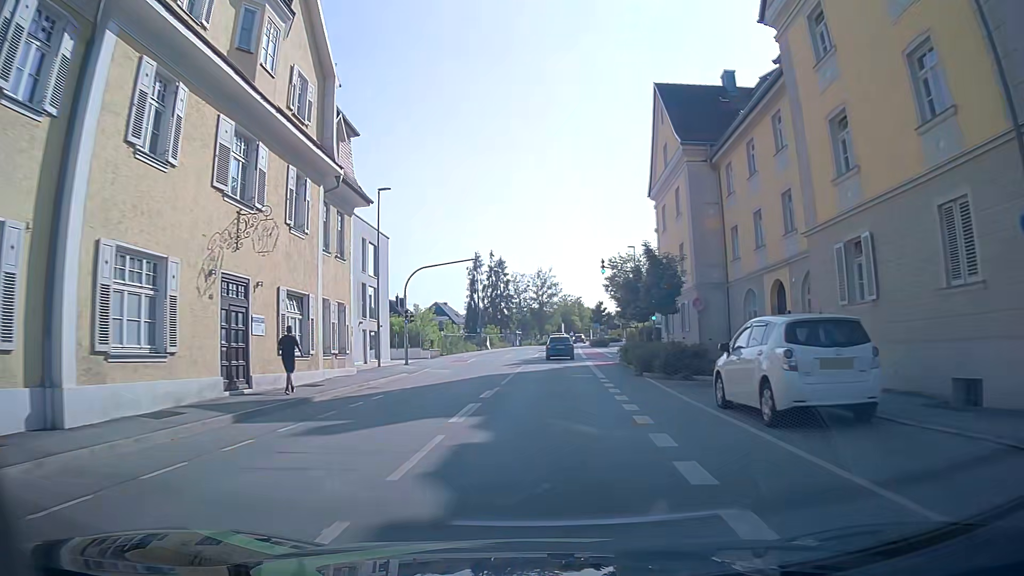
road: tertiary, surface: asphalt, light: Day
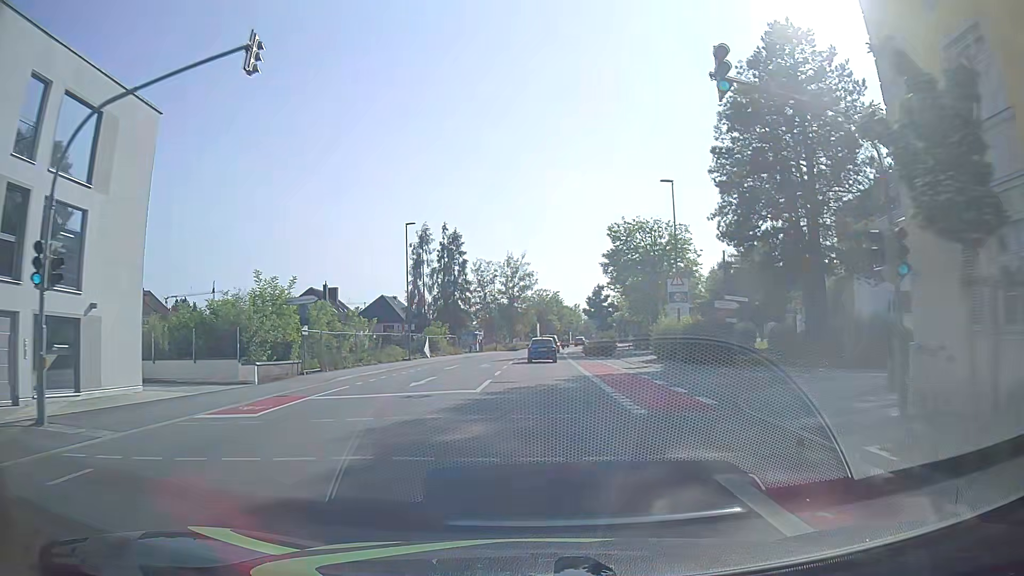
(+0.8, +30.7) m; +3°
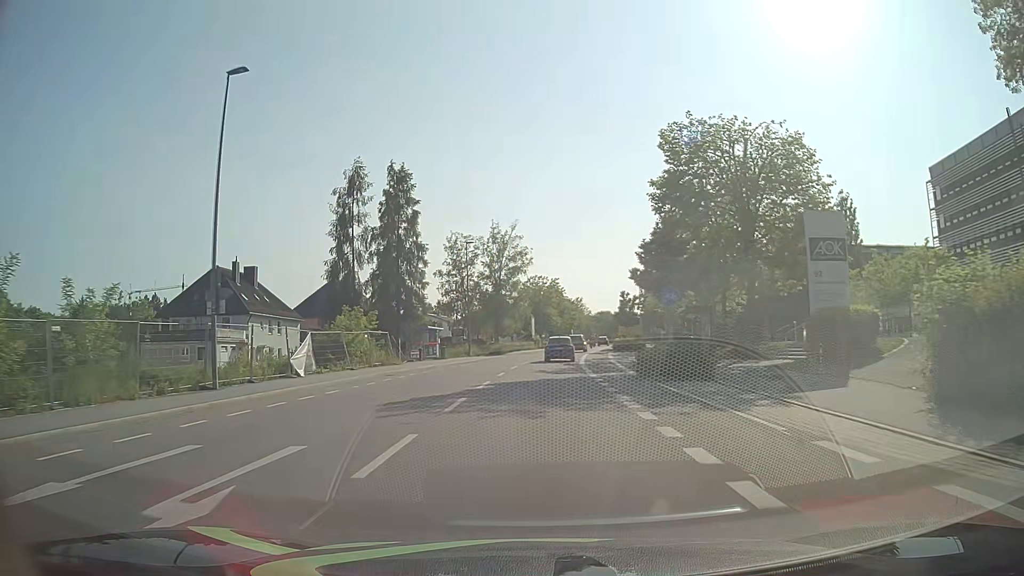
(+0.1, +30.8) m; 0°
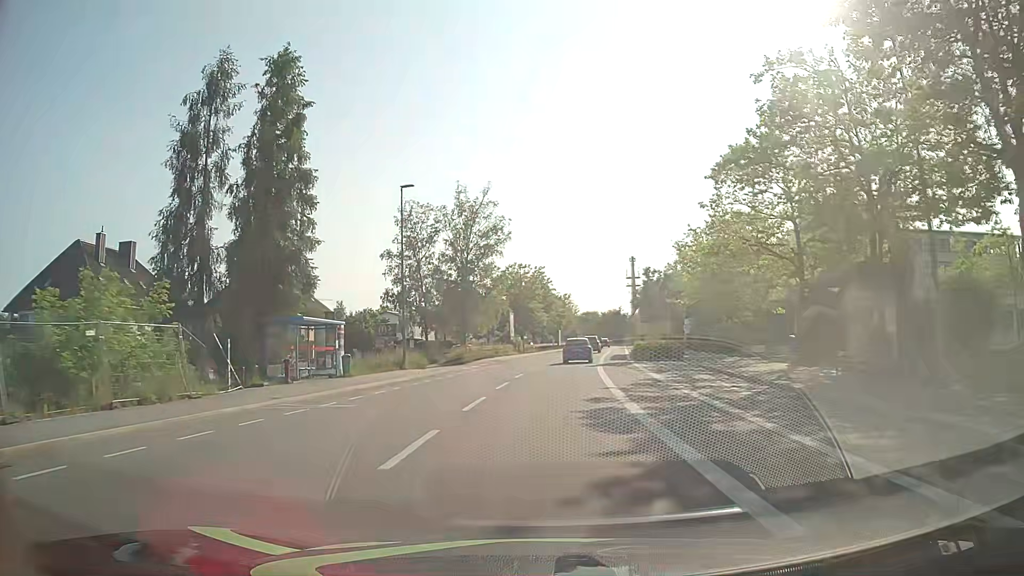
(+0.3, +23.3) m; +2°
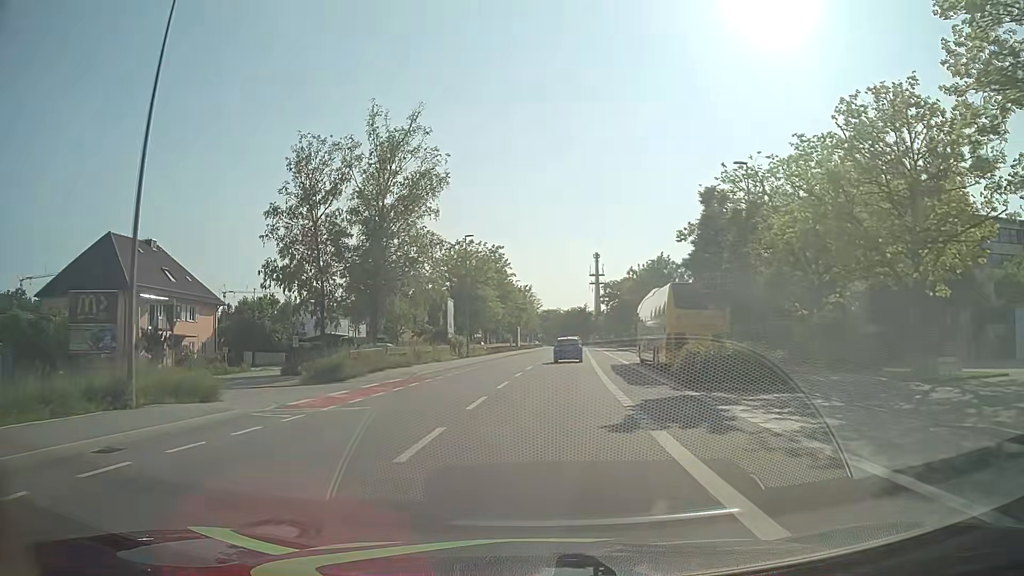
(+0.7, +23.3) m; +3°
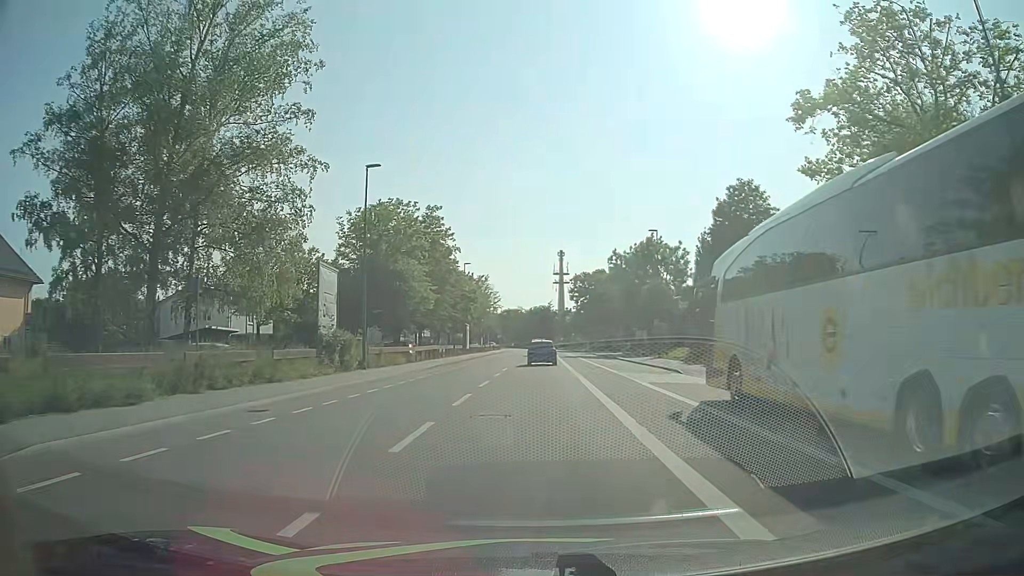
(+1.0, +23.3) m; +4°
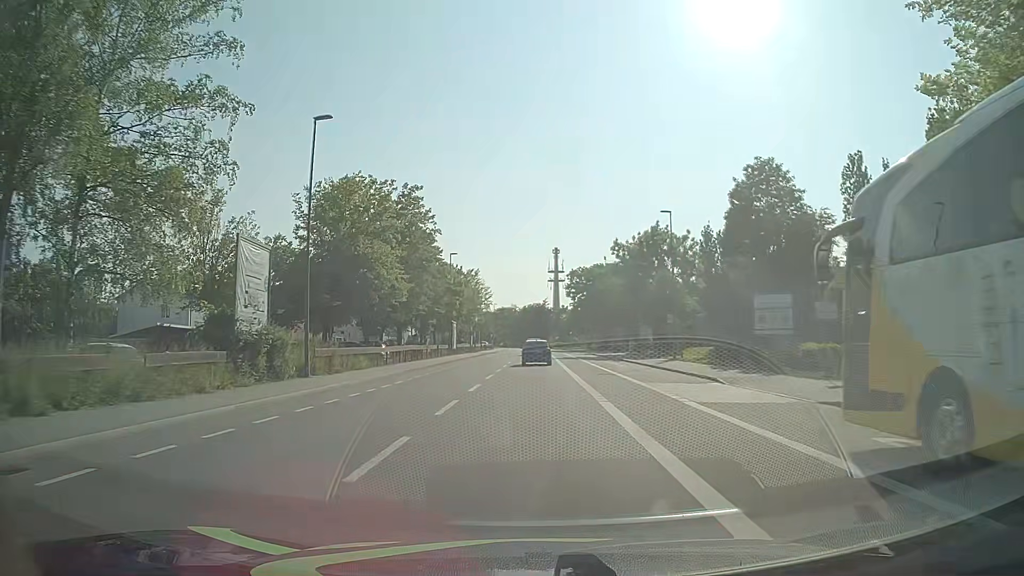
(0.0, +7.8) m; 0°
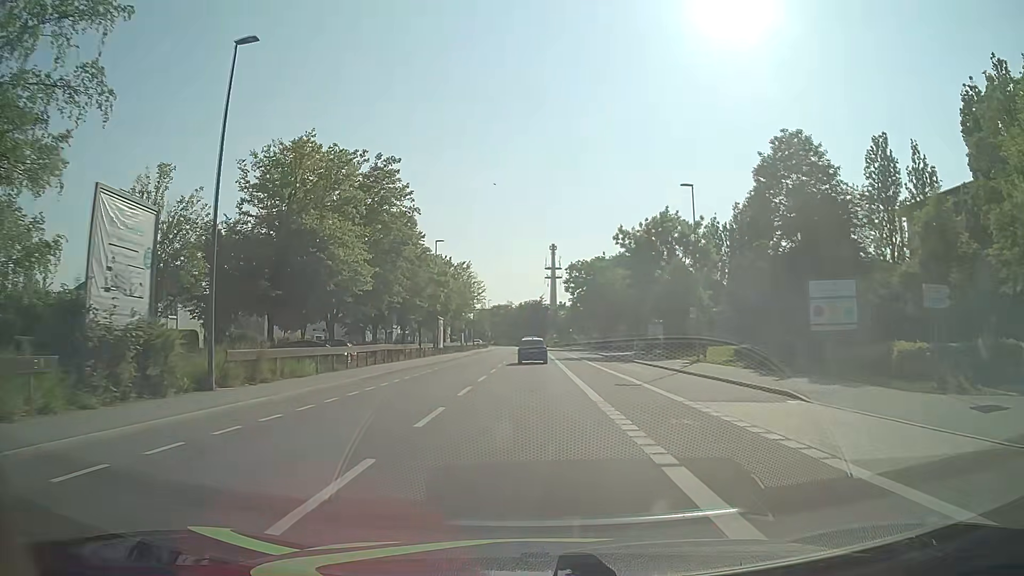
(0.0, +7.8) m; 0°
(0, +10) (0, +20) (0, +30) (0, +40) (0, +50) (0, +60) (0, +70) (0, +80) (0, +90) (0, +100) m
